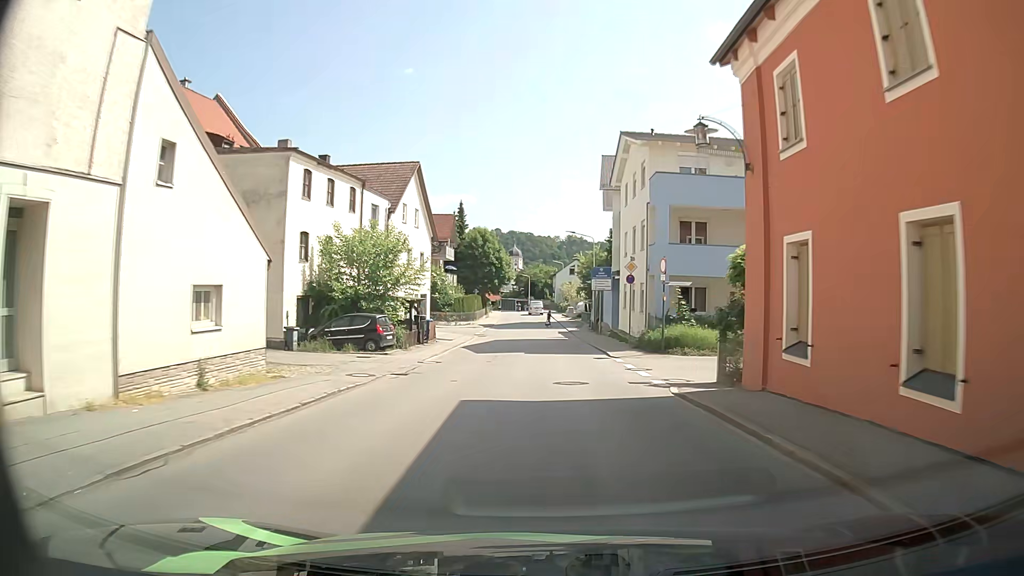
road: tertiary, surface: asphalt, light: Day
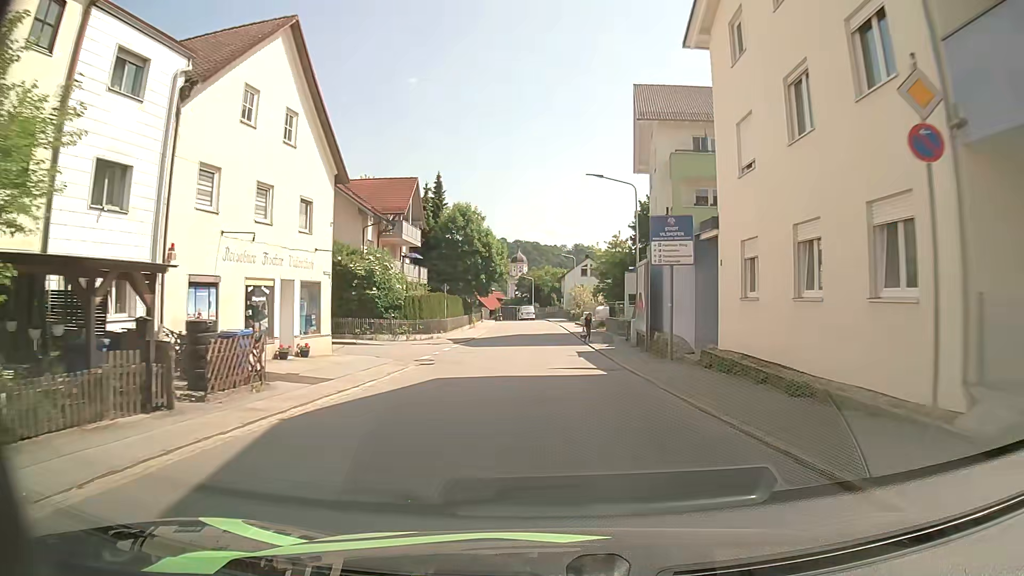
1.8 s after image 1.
(0.0, +23.3) m; -1°
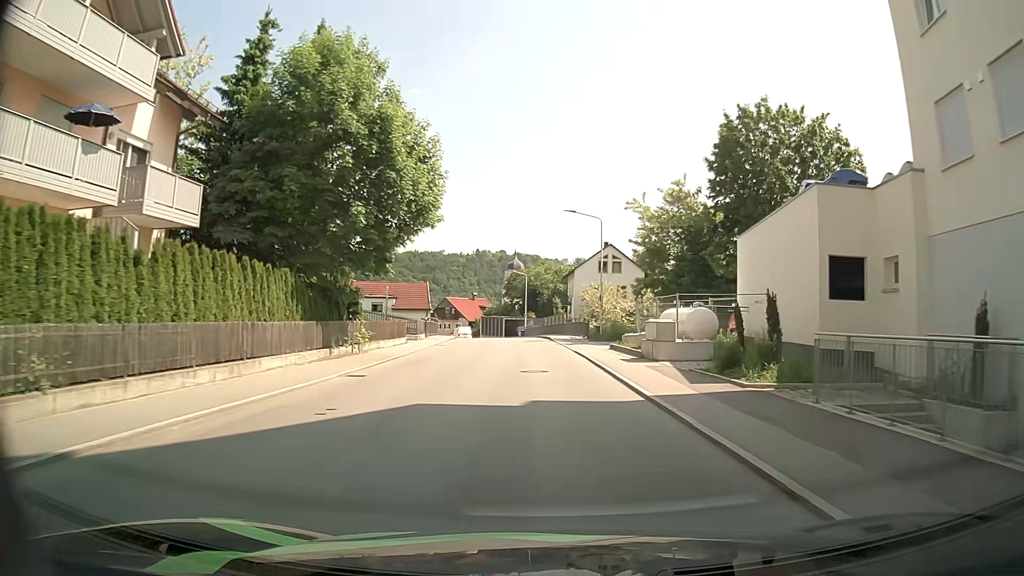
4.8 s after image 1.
(+0.1, +38.7) m; 0°
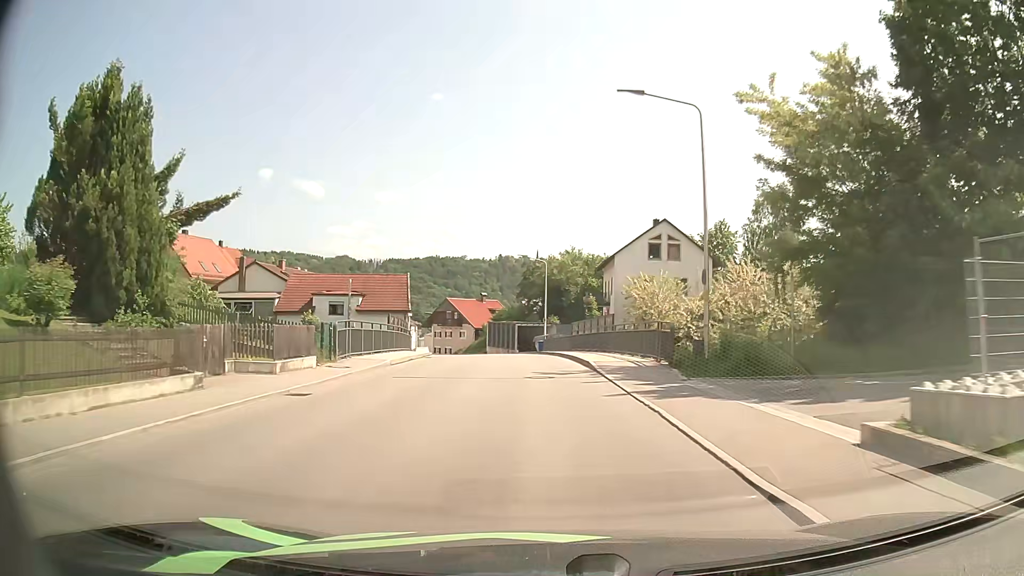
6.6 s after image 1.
(-0.3, +23.0) m; -2°
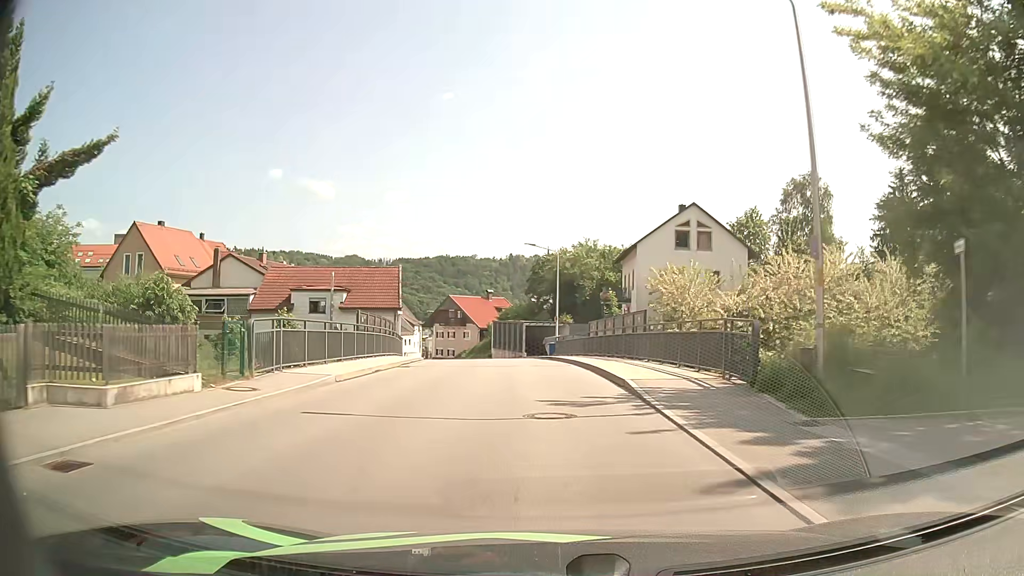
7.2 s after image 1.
(0.0, +7.3) m; -1°
(0, +10) (0, +20) (-1, +30) (-3, +40) (-5, +50) (-7, +59) (-11, +69) (-15, +78) (-18, +87) (-19, +97) m
